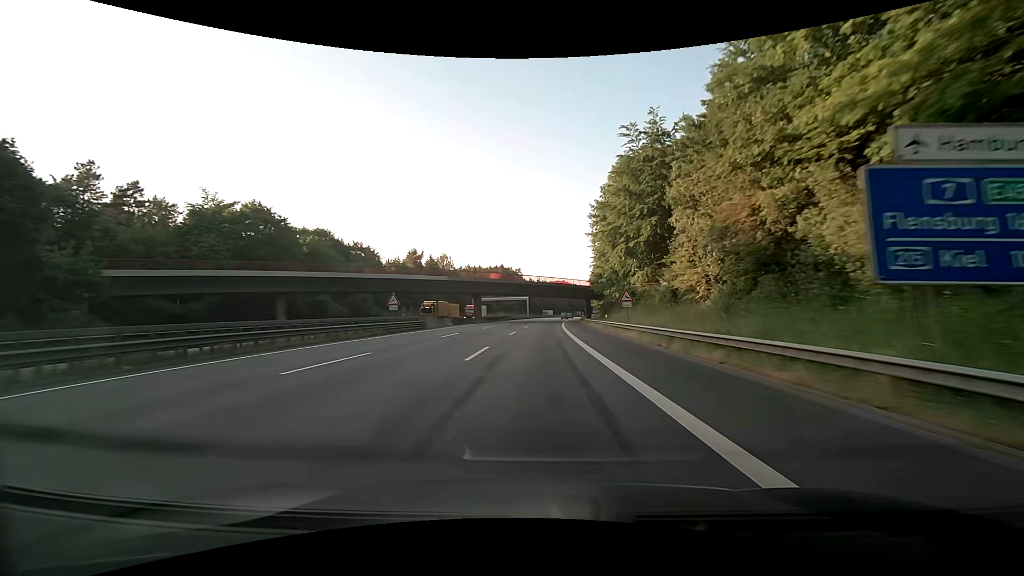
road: motorway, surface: asphalt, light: Day
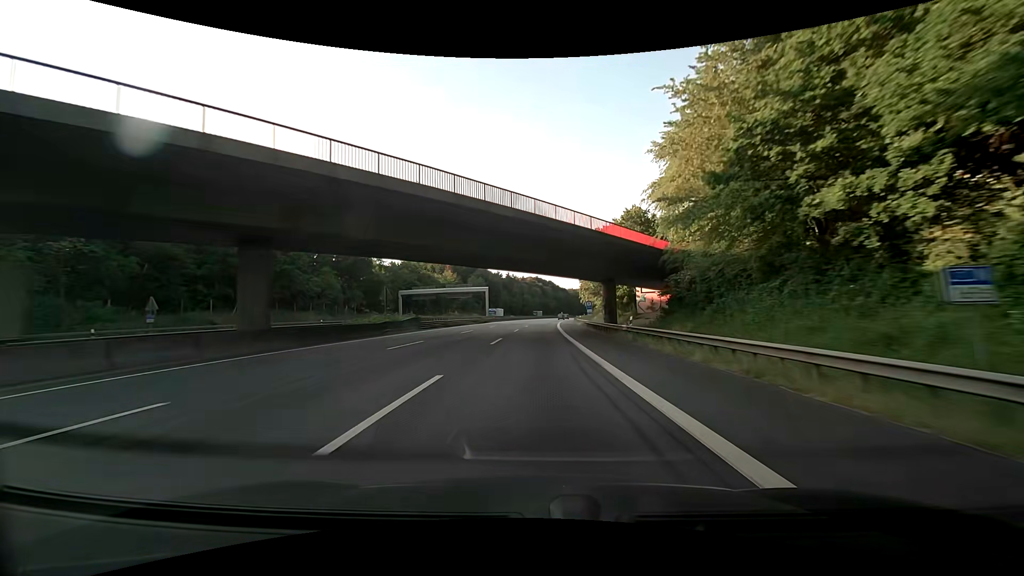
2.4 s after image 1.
(+1.8, +63.1) m; +3°
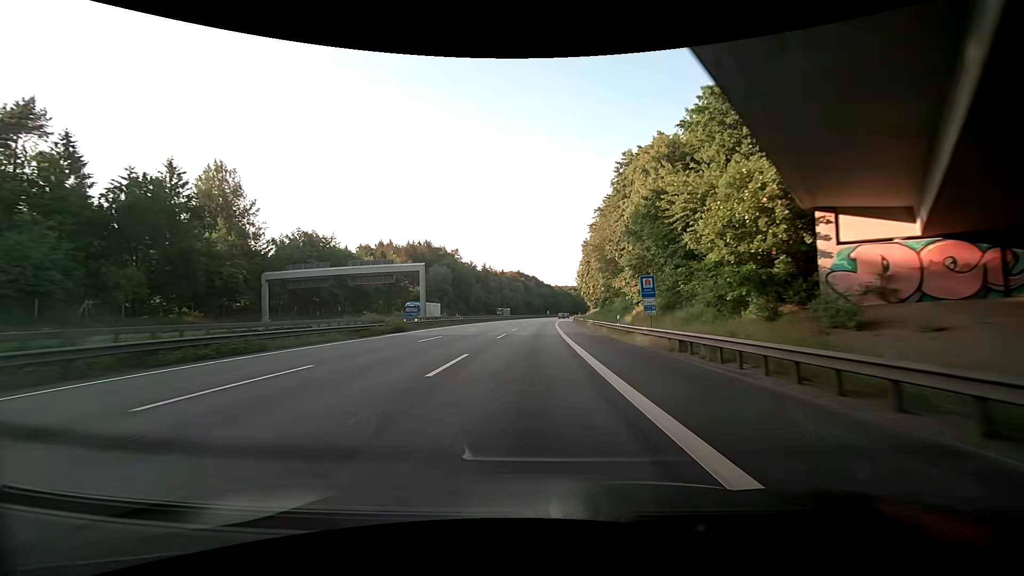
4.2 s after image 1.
(+1.0, +47.9) m; 0°
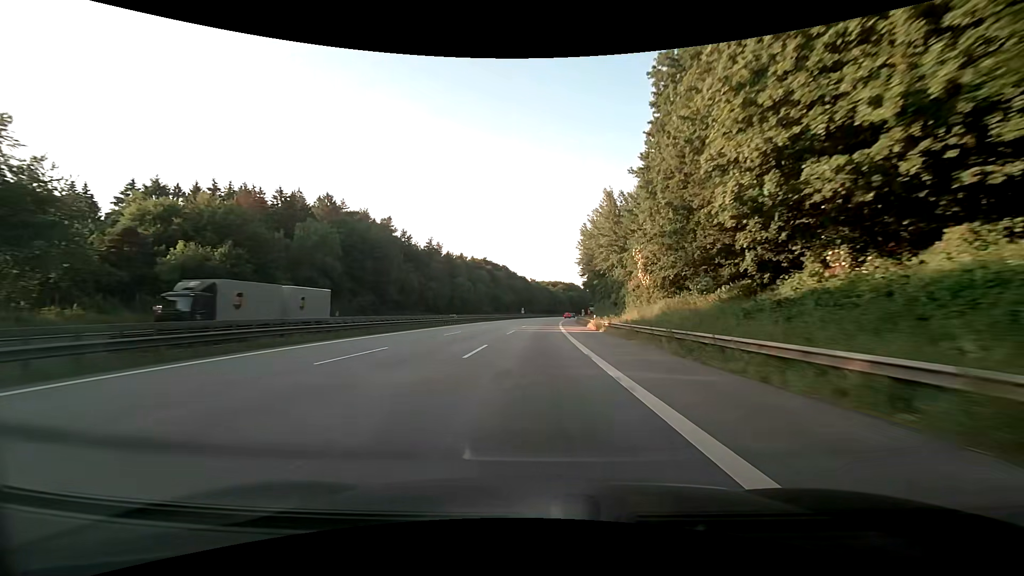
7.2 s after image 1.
(+4.6, +80.3) m; +5°
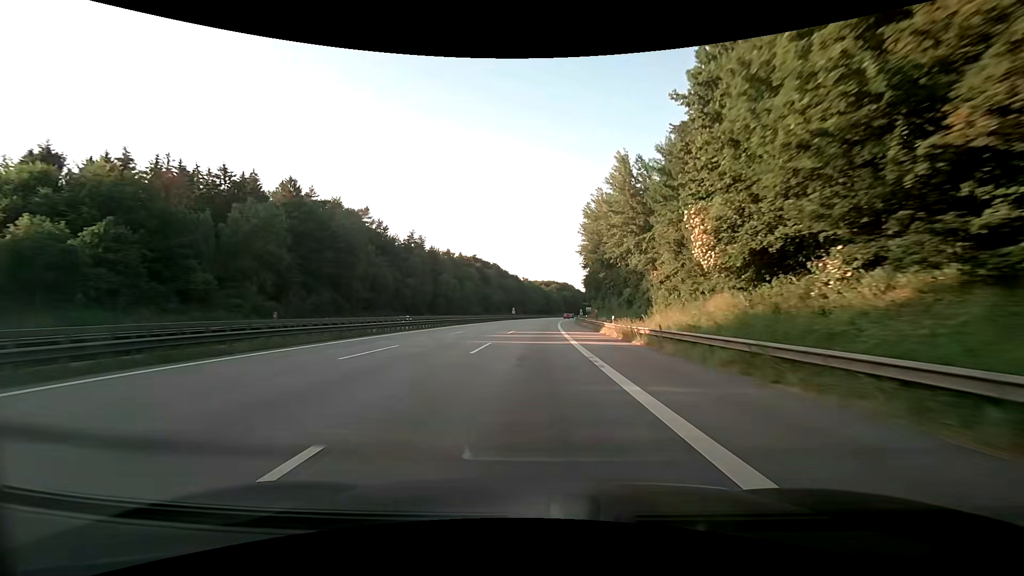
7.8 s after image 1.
(+0.1, +16.1) m; +1°
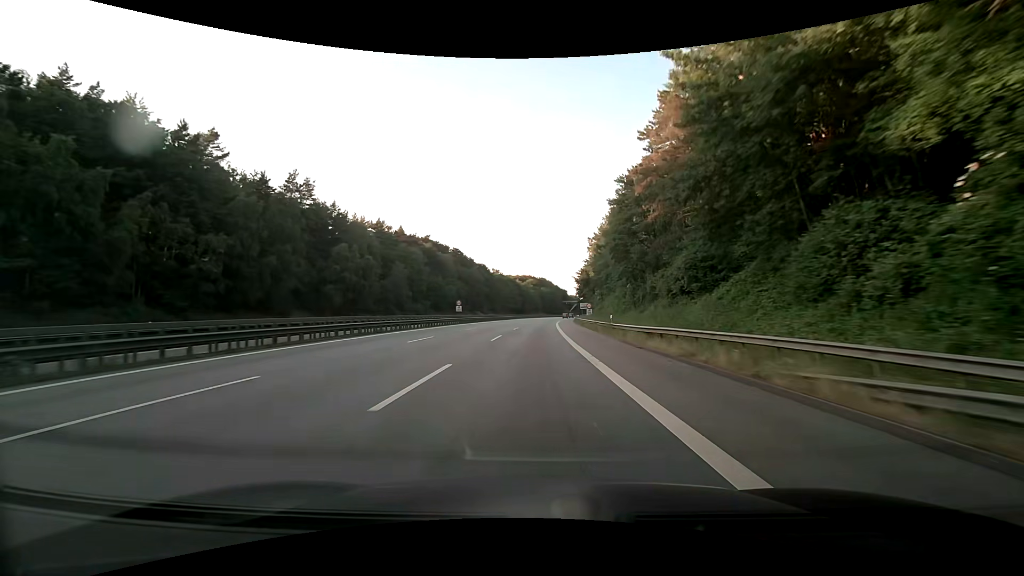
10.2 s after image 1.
(+1.6, +64.5) m; +3°
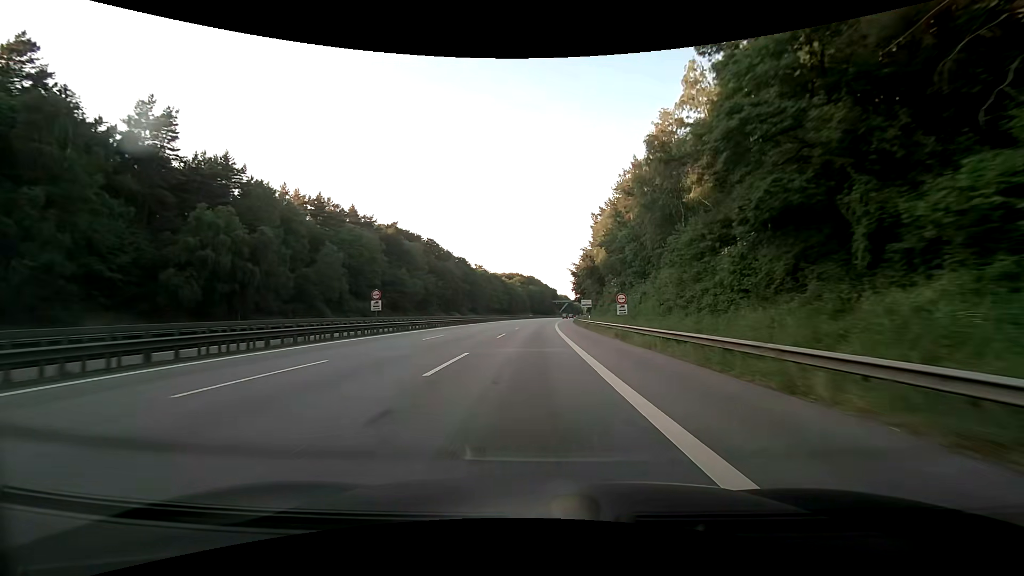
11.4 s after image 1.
(+0.4, +32.2) m; +1°
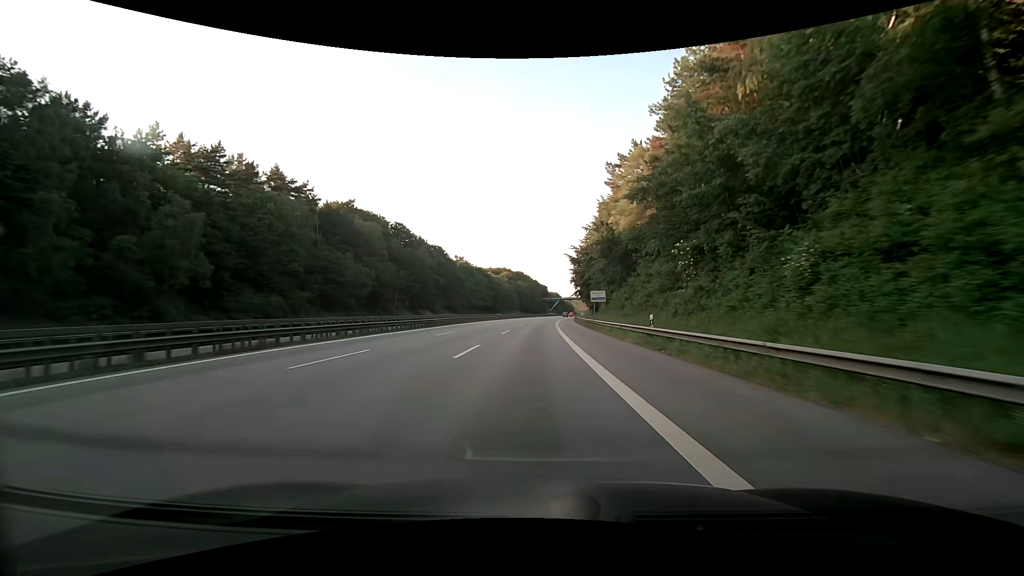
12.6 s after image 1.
(+0.4, +32.1) m; +1°
(0, +10) (0, +20) (0, +30) (0, +40) (+1, +50) (+1, +60) (+1, +70) (+2, +80) (+2, +90) (+3, +100) m
